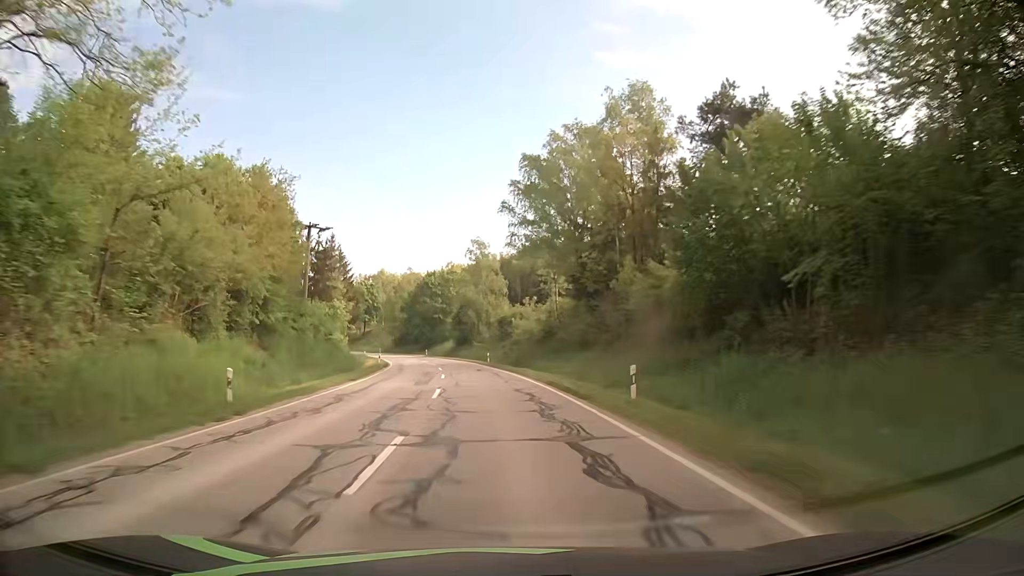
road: secondary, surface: asphalt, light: Day
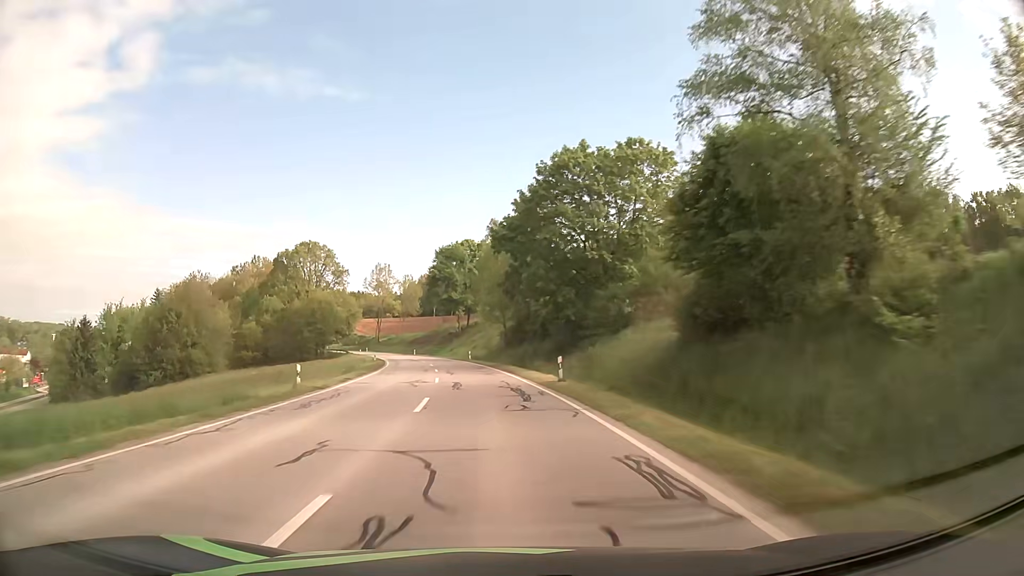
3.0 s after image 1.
(-8.8, +76.5) m; -13°
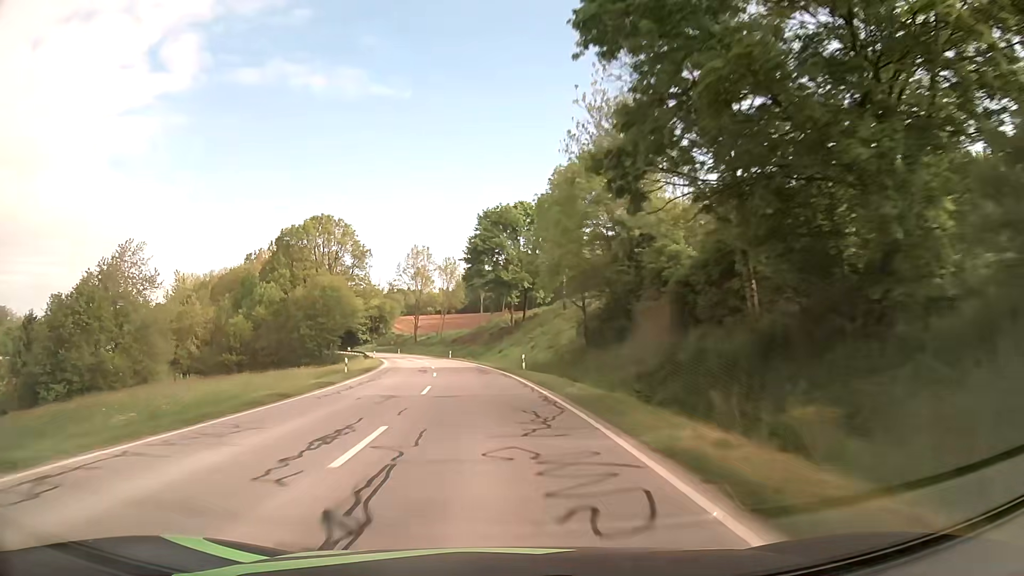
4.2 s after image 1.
(-1.3, +31.1) m; -5°
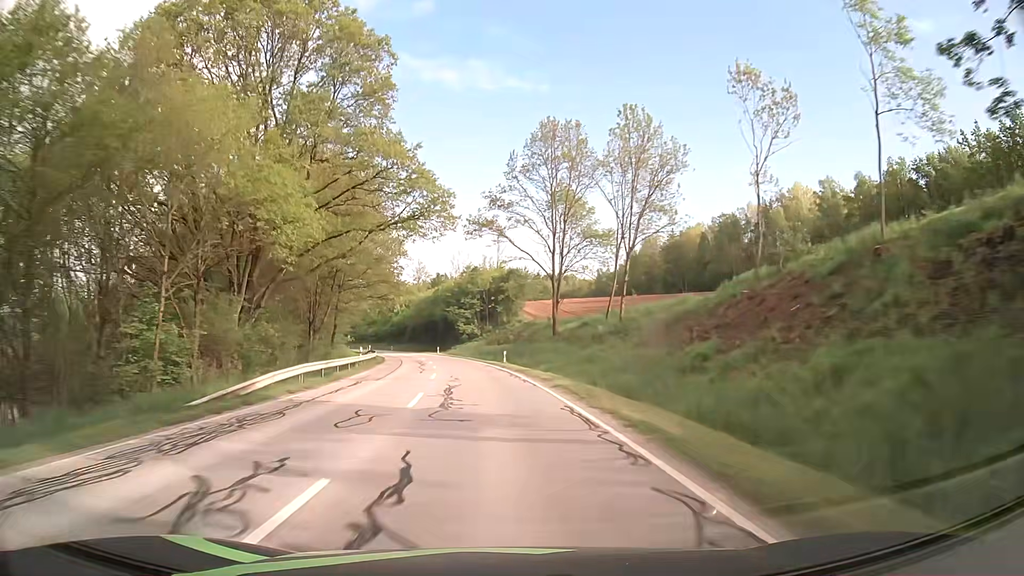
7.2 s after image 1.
(-8.8, +77.5) m; -13°
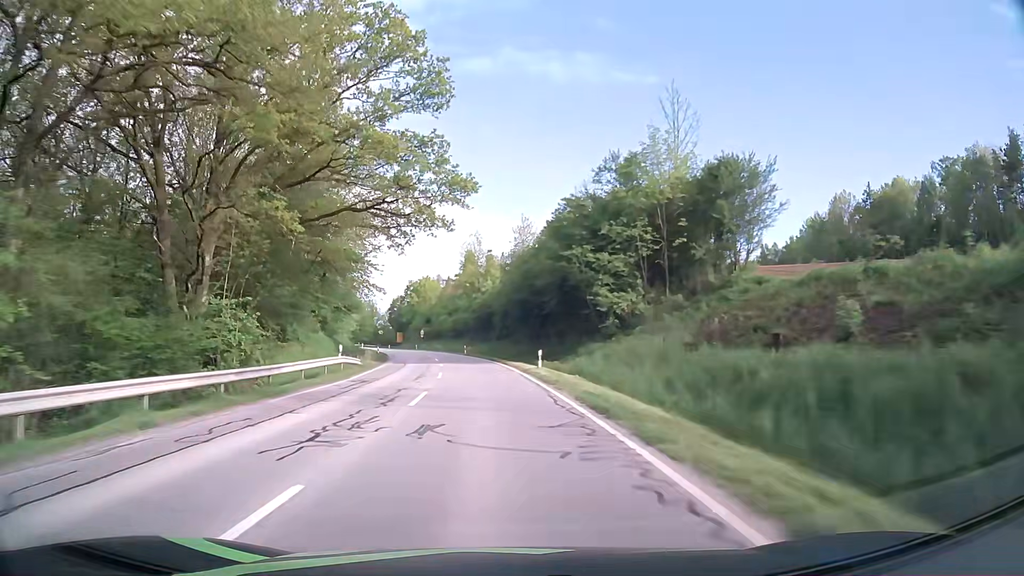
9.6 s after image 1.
(-5.2, +60.8) m; -10°
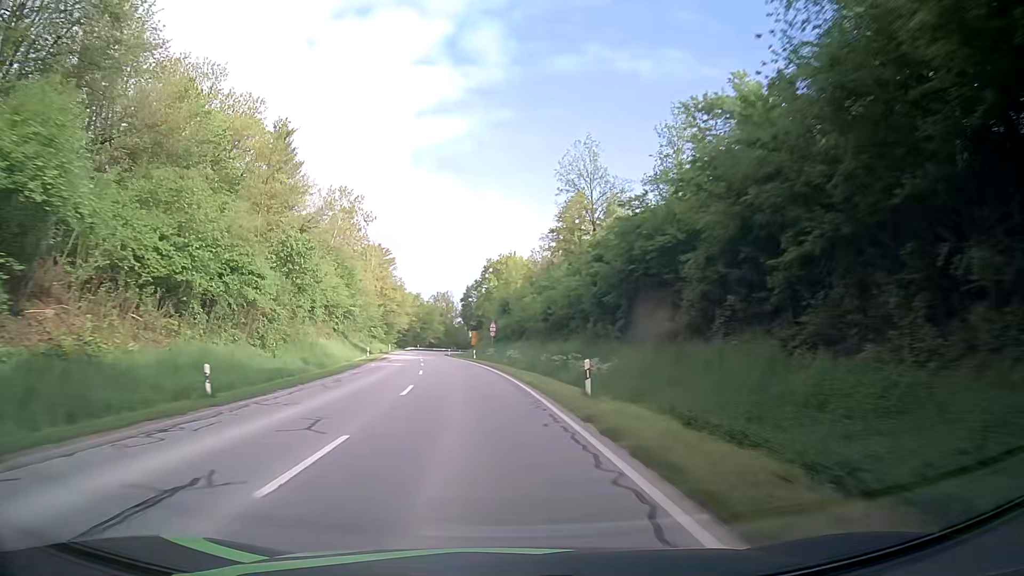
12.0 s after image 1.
(-4.0, +56.6) m; -8°
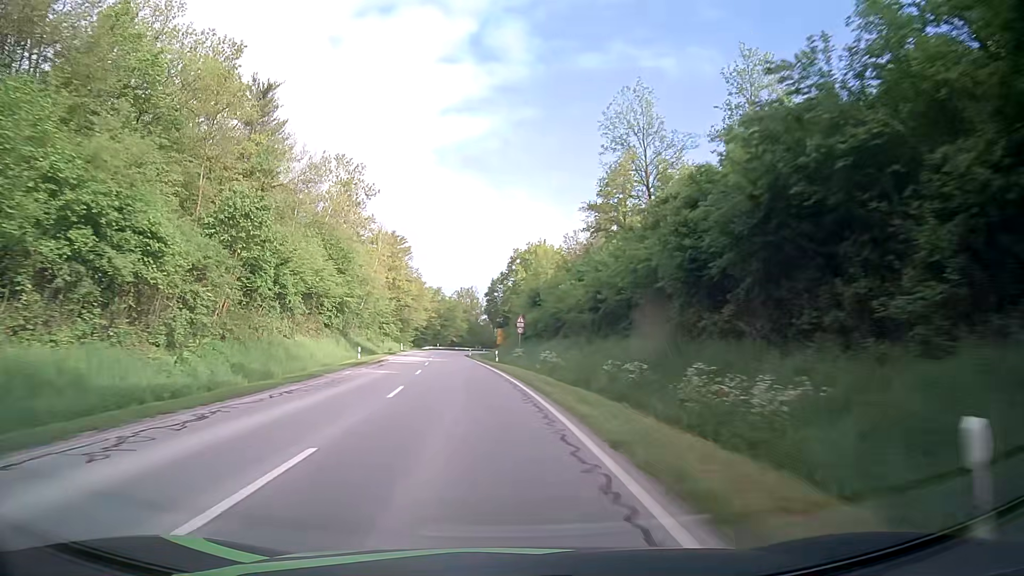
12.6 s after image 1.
(-0.3, +13.5) m; -2°
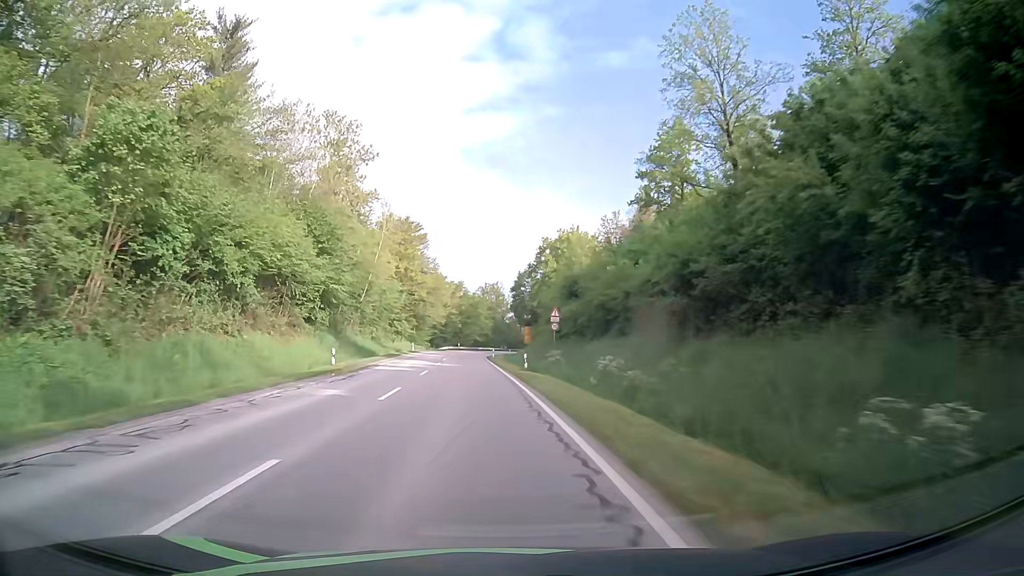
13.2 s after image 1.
(-0.2, +13.1) m; -2°
(0, +10) (-1, +20) (-1, +30) (-2, +40) (-3, +50) (-4, +60) (-4, +70) (-5, +80) (-5, +90) (-5, +100) m
